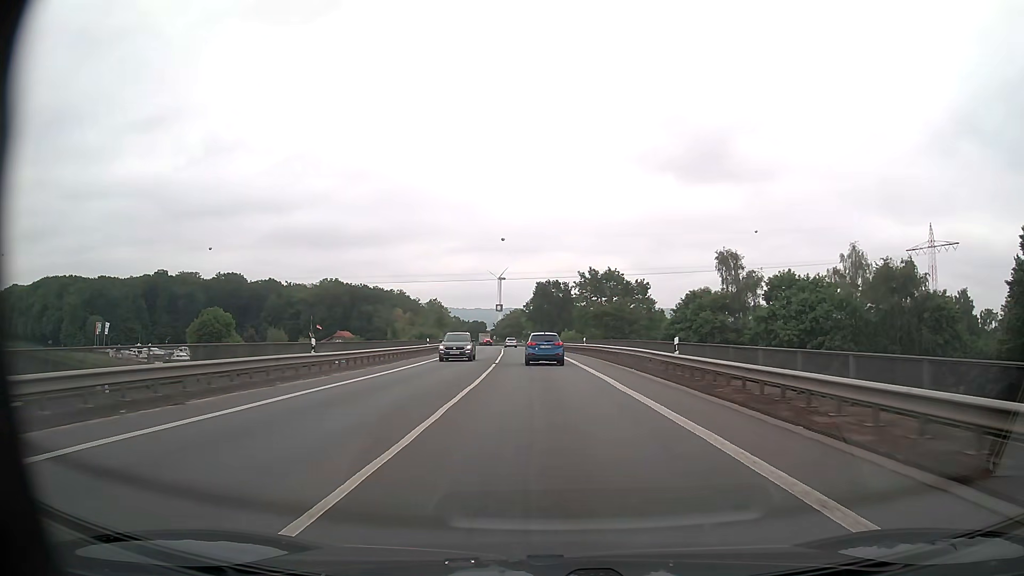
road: primary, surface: asphalt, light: Day
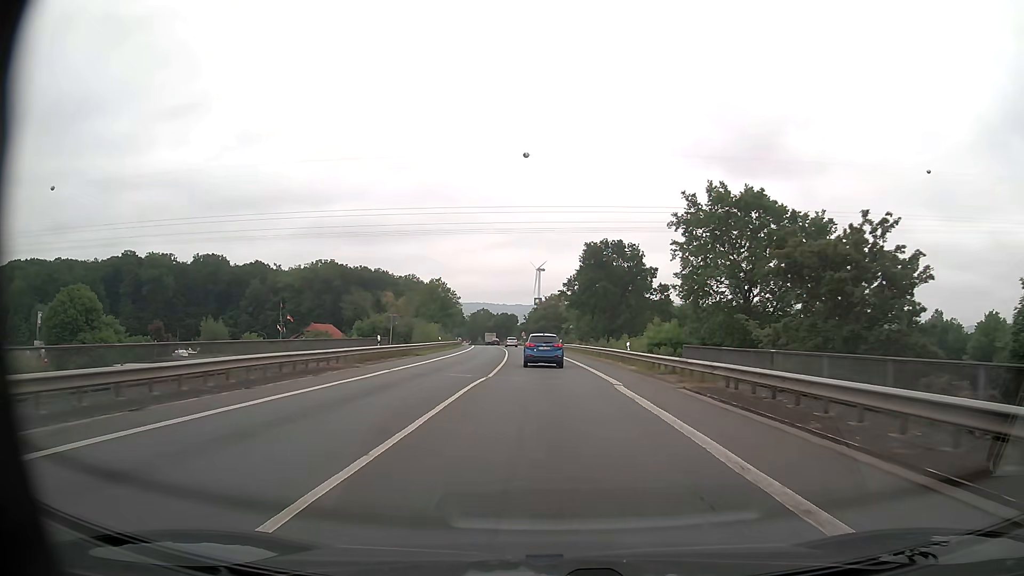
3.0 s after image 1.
(-1.7, +55.5) m; -4°
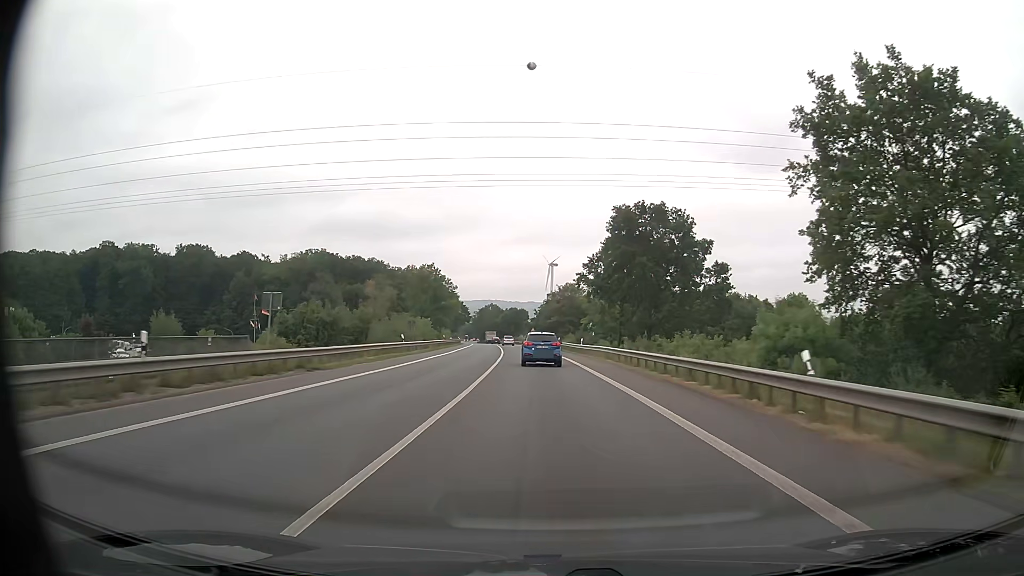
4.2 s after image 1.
(-0.2, +22.2) m; -1°
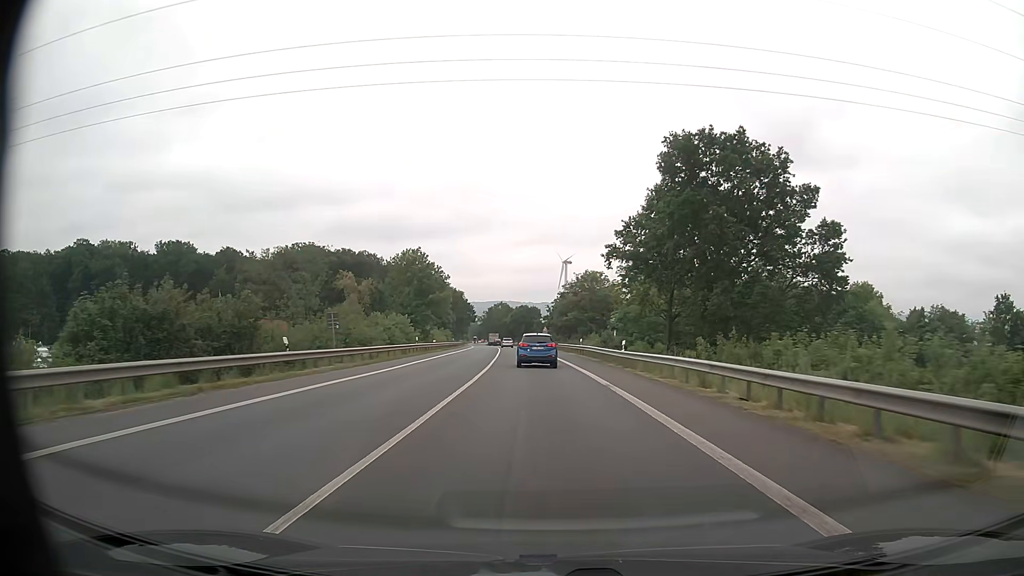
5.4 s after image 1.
(-0.1, +22.3) m; -1°
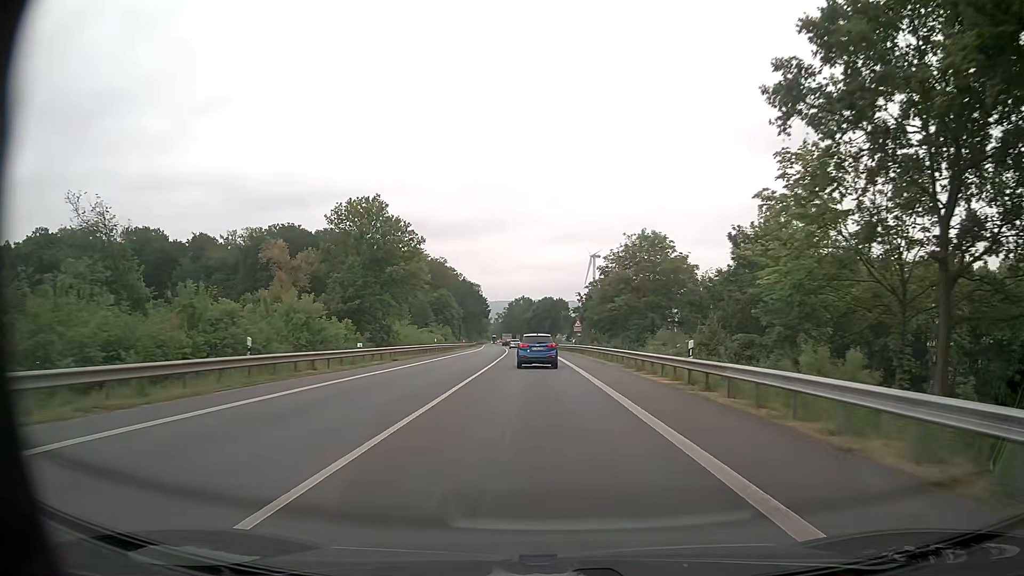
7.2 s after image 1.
(-0.7, +33.7) m; -2°
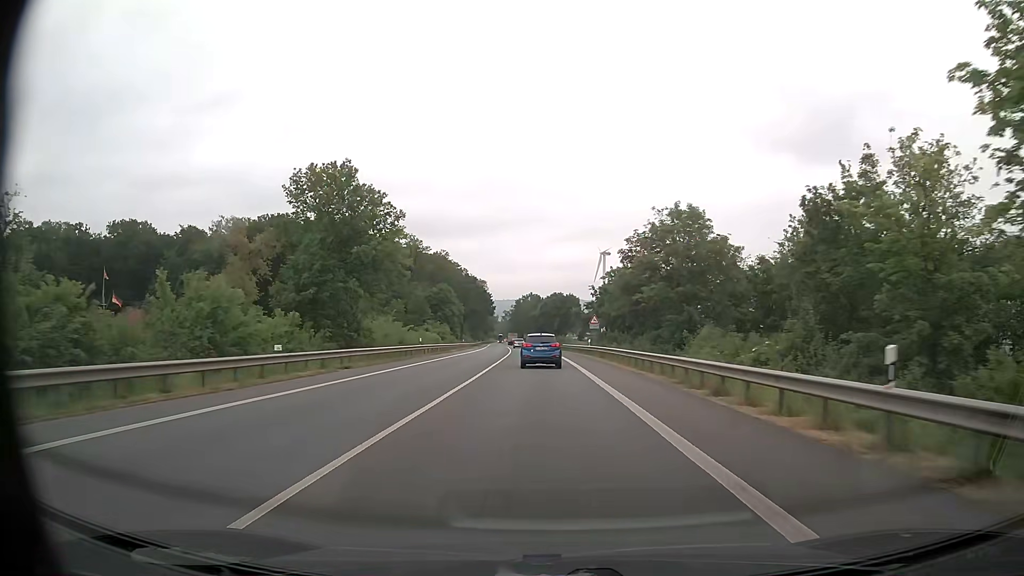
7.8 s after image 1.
(-0.1, +11.3) m; -1°
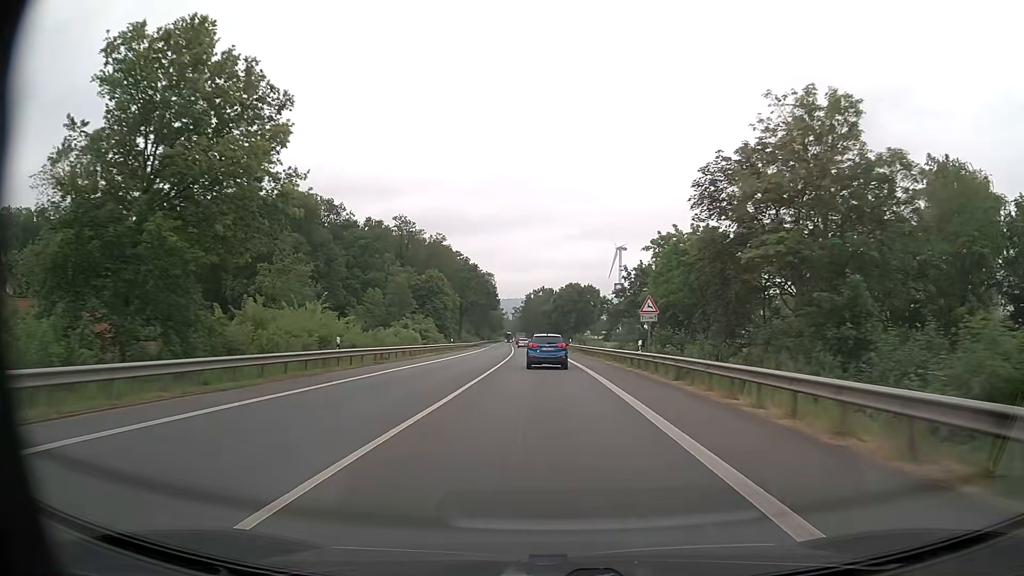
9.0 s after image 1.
(-0.2, +22.6) m; -1°
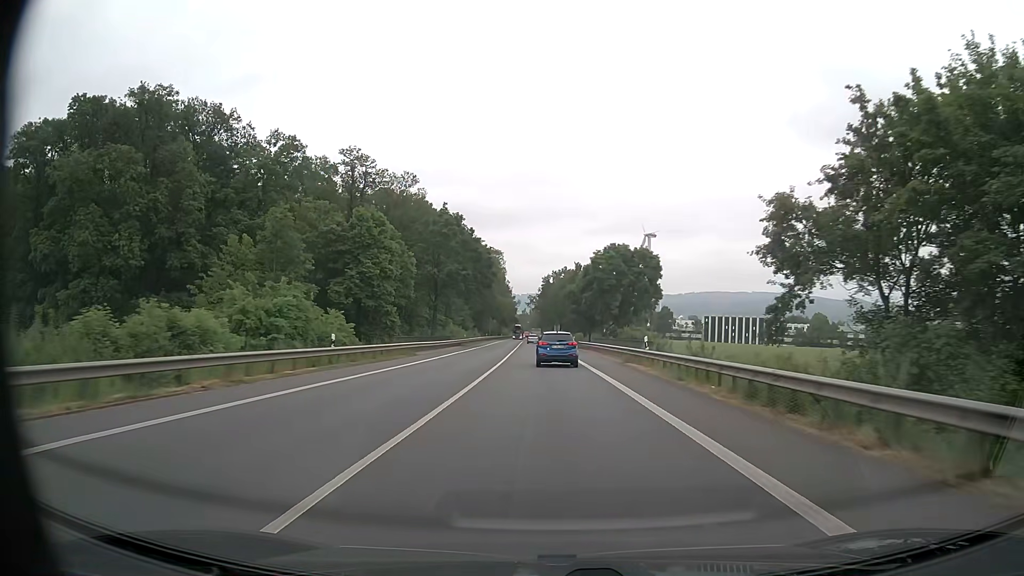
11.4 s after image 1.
(-0.7, +45.3) m; -2°
(0, +10) (0, +20) (0, +30) (0, +40) (0, +50) (-1, +60) (-1, +70) (-1, +80) (-1, +90) (-2, +100) m
